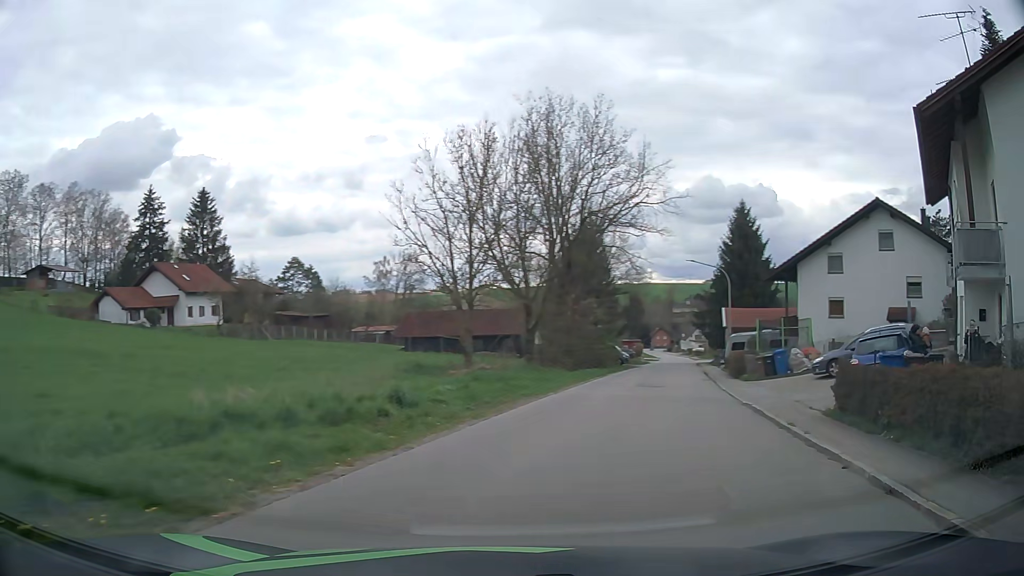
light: Day
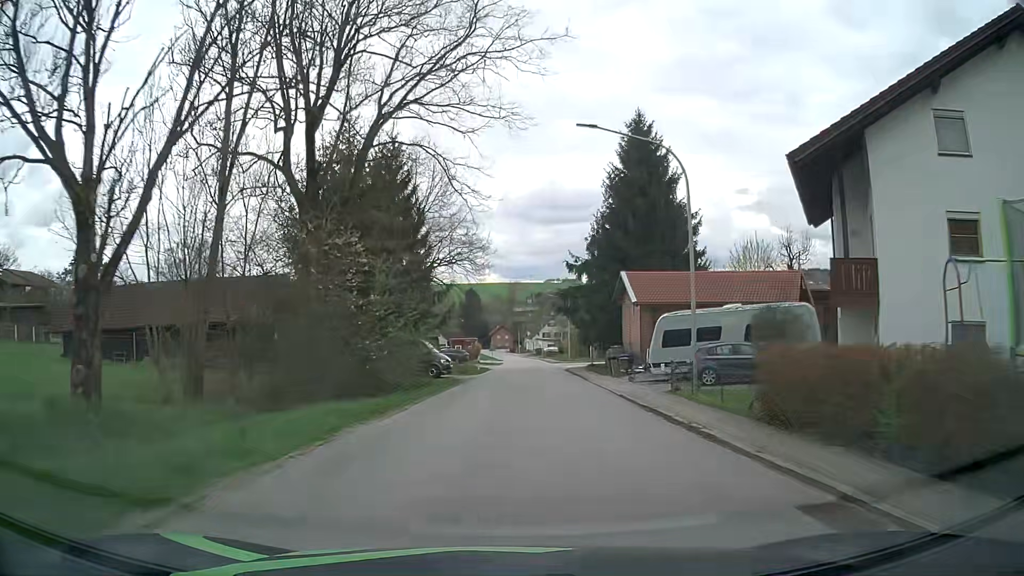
(+6.2, +28.2) m; +15°
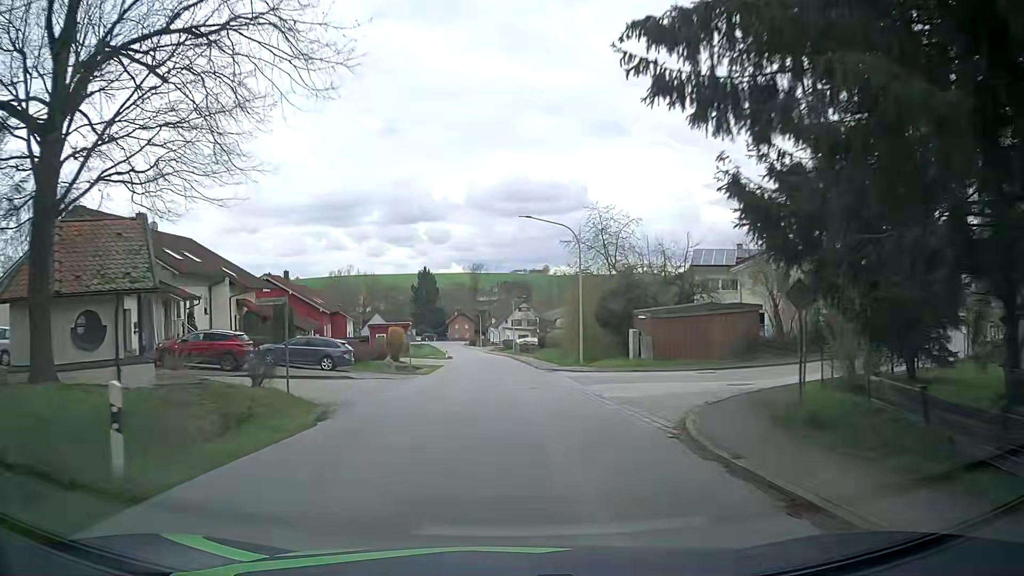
(+1.3, +41.1) m; +3°
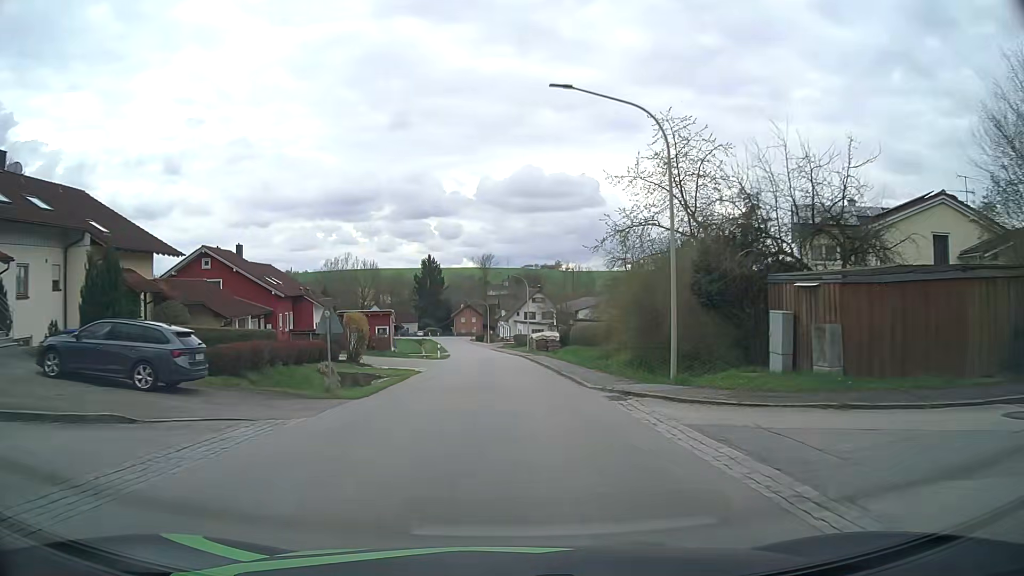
(-0.1, +17.0) m; -1°
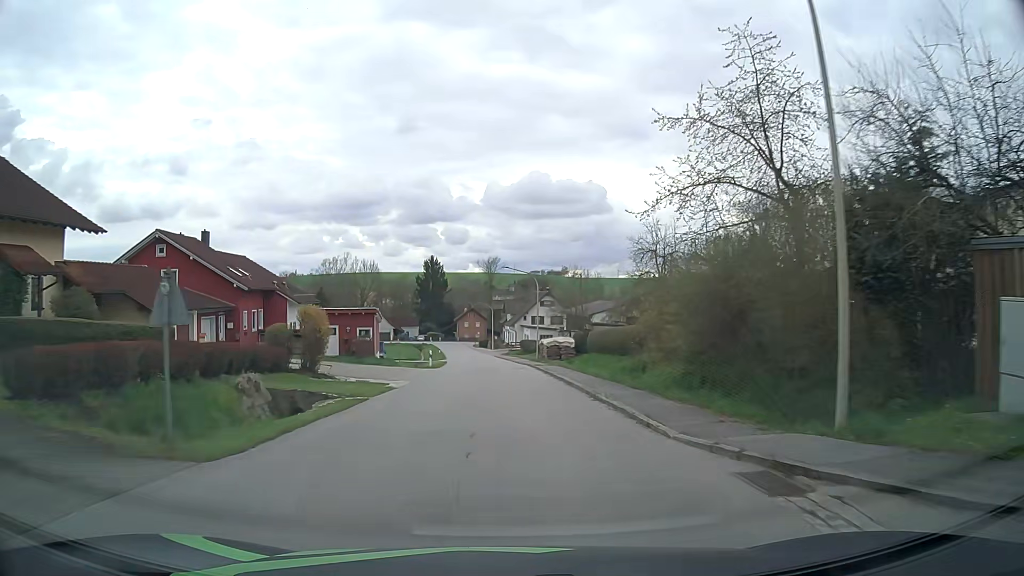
(-0.1, +8.6) m; -1°
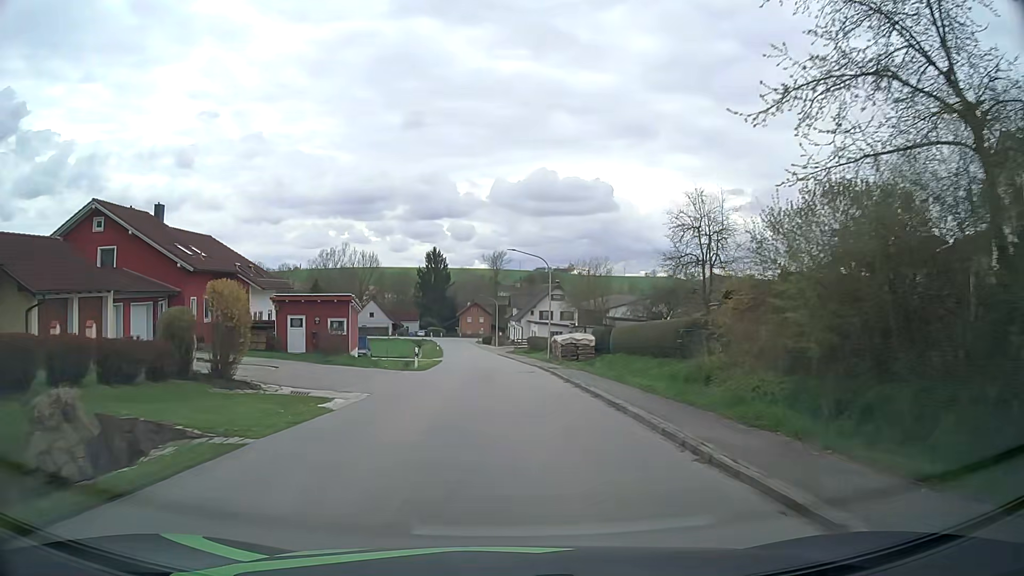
(-0.1, +8.6) m; -1°
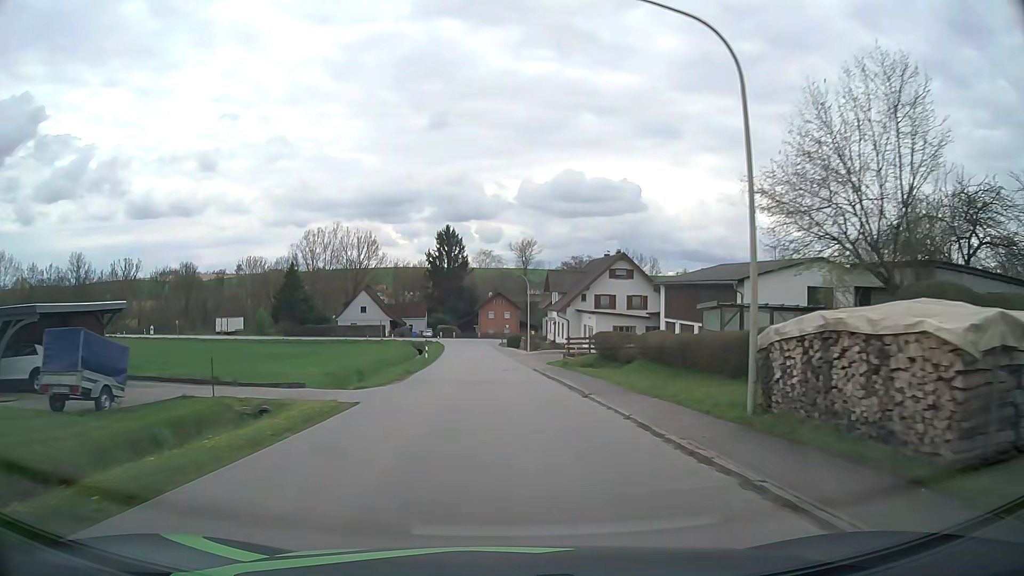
(-0.5, +35.1) m; -2°
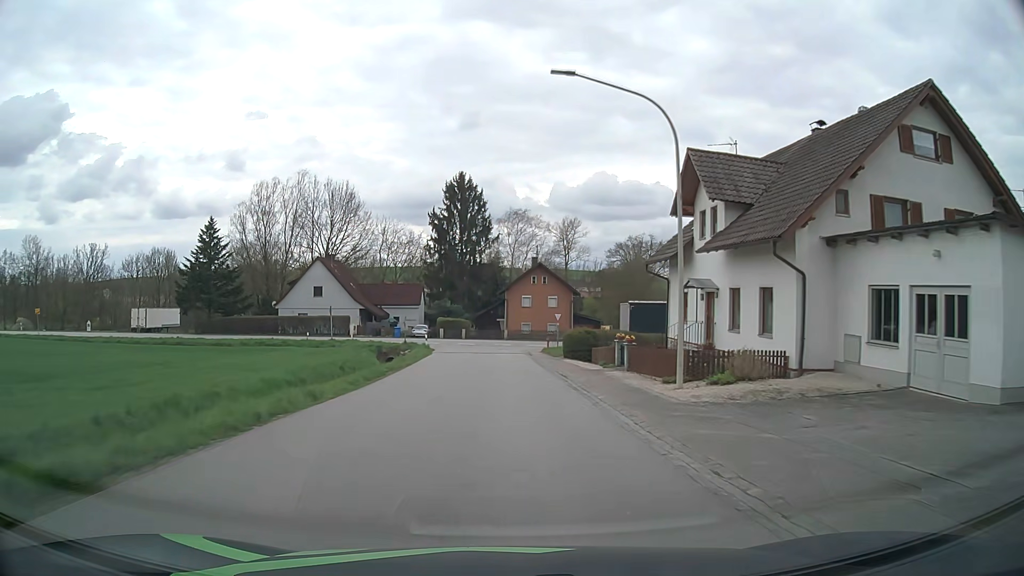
(-1.3, +44.4) m; -3°
